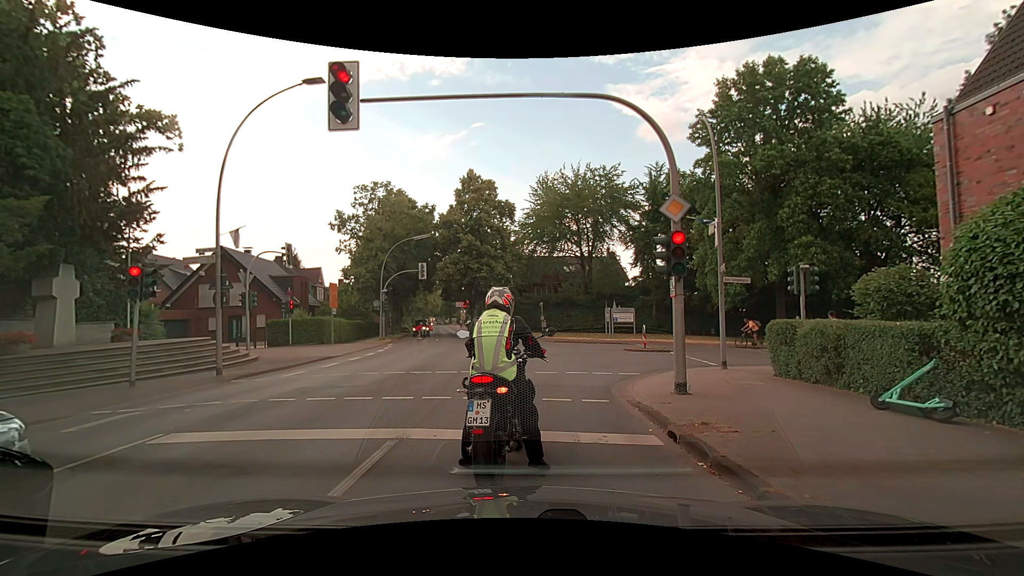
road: secondary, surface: asphalt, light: Day
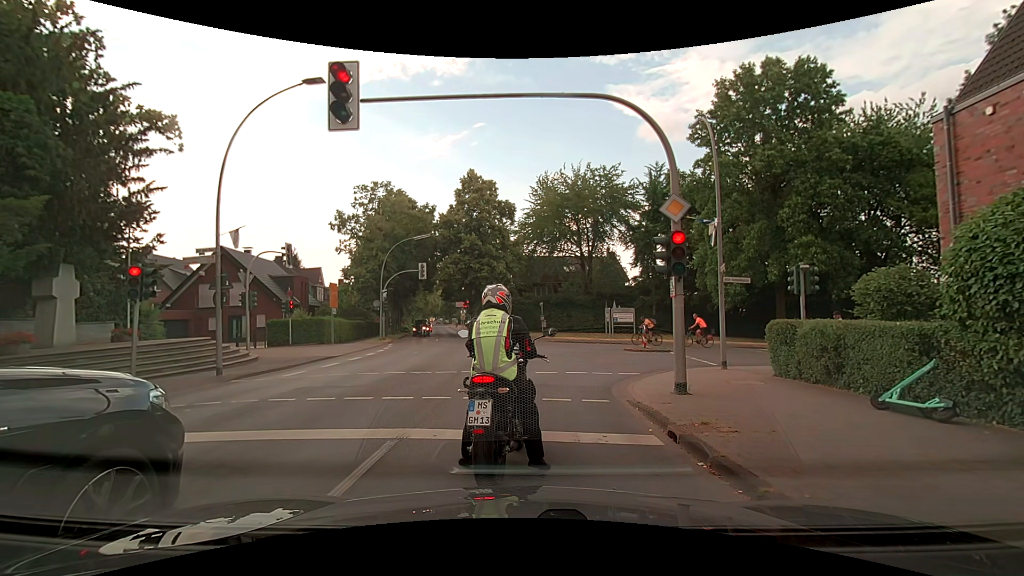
(0.0, 0.0) m; 0°
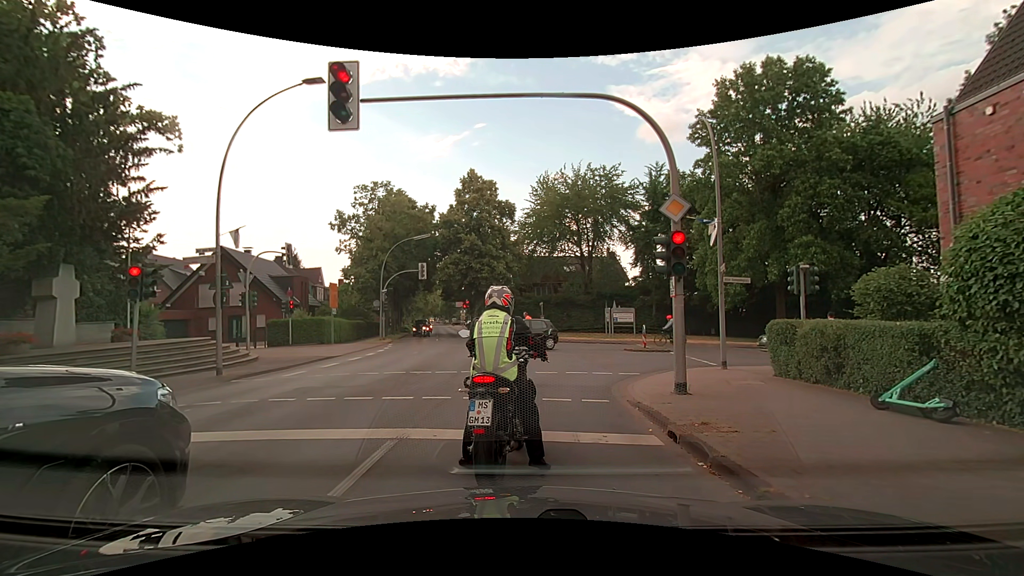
(0.0, 0.0) m; 0°
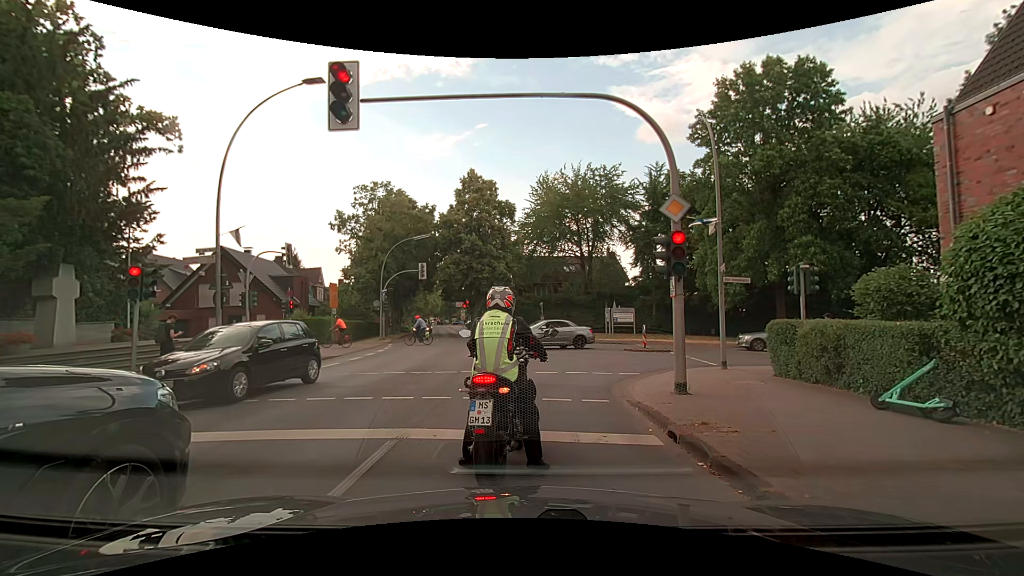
(0.0, 0.0) m; 0°
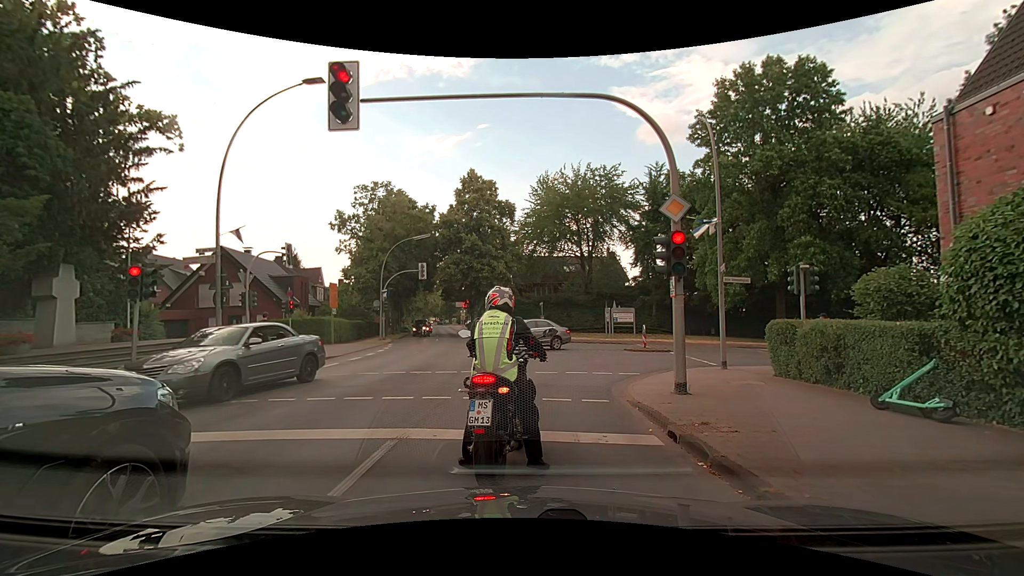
(0.0, 0.0) m; 0°
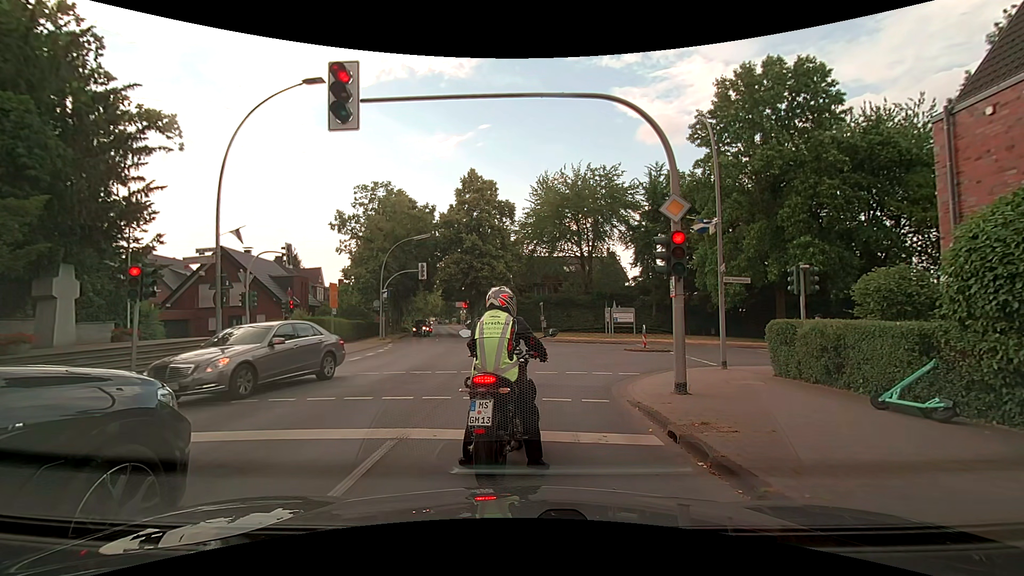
(0.0, 0.0) m; 0°
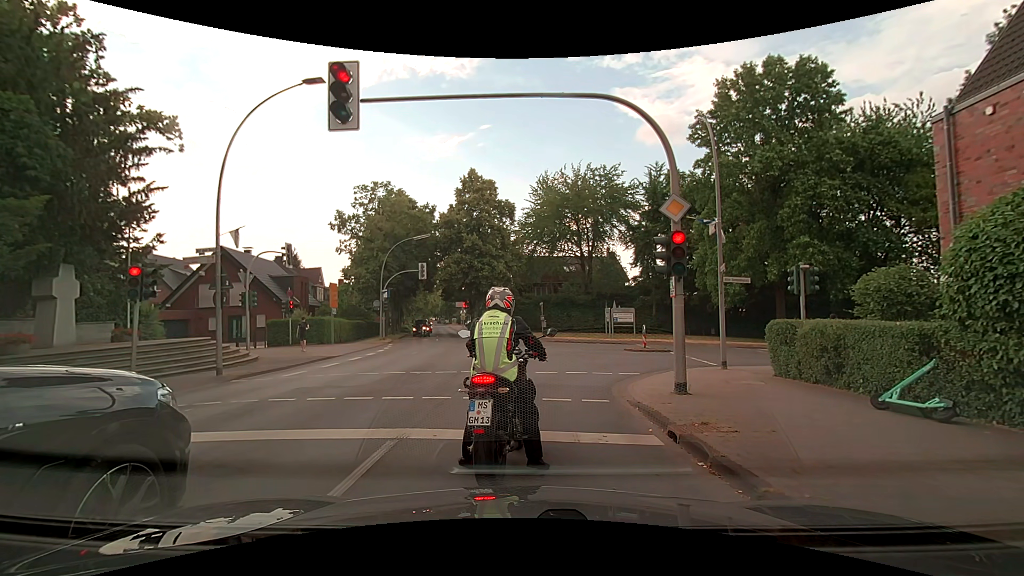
(0.0, 0.0) m; 0°
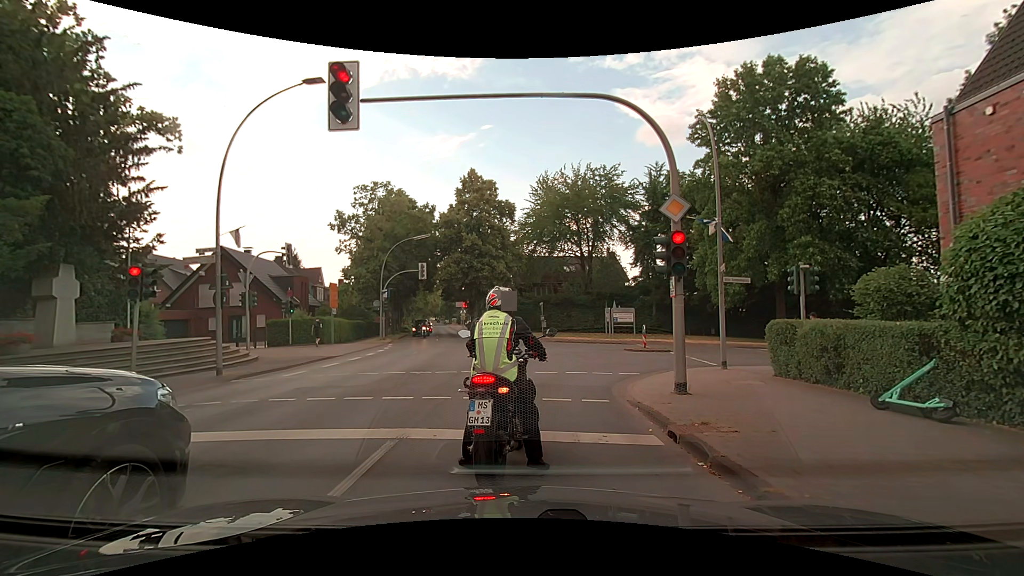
(0.0, 0.0) m; 0°
